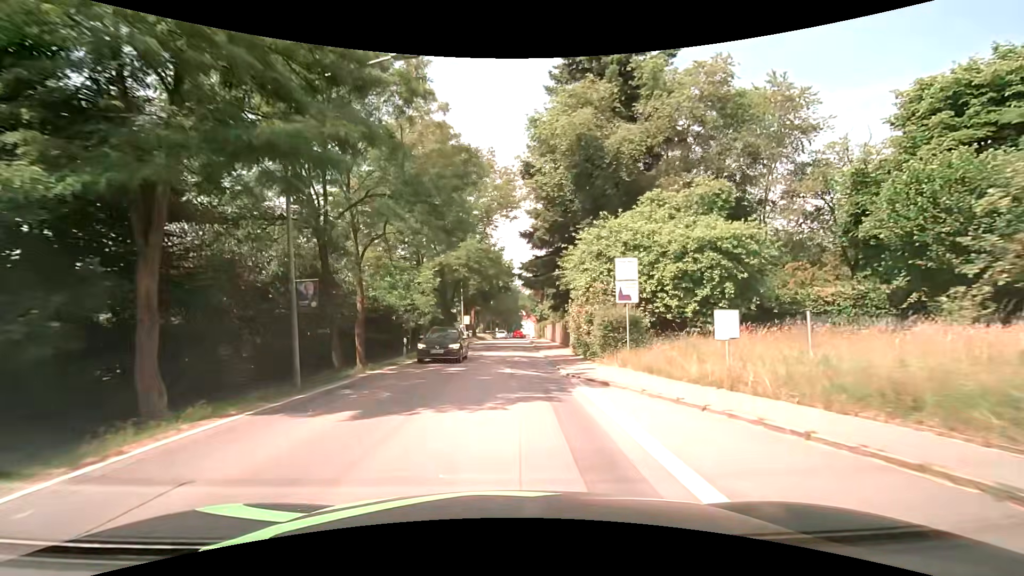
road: secondary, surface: asphalt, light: Day
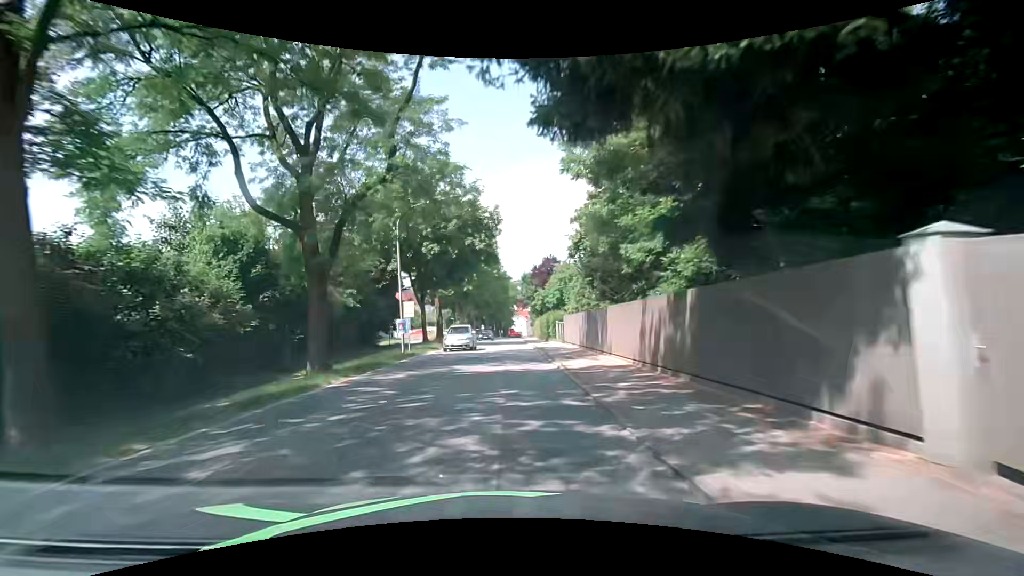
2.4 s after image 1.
(+0.6, +28.7) m; +2°
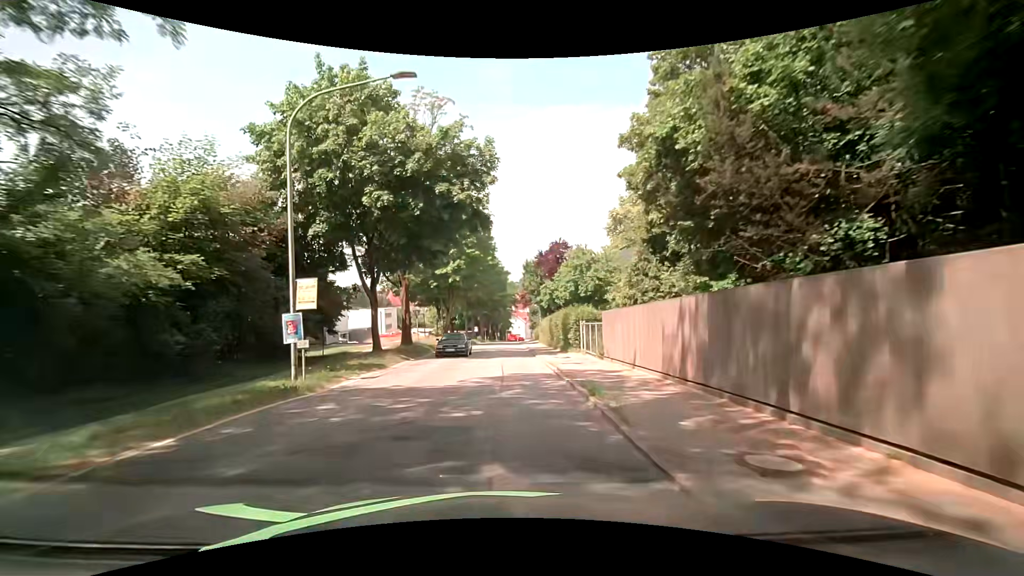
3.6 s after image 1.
(0.0, +14.6) m; +1°
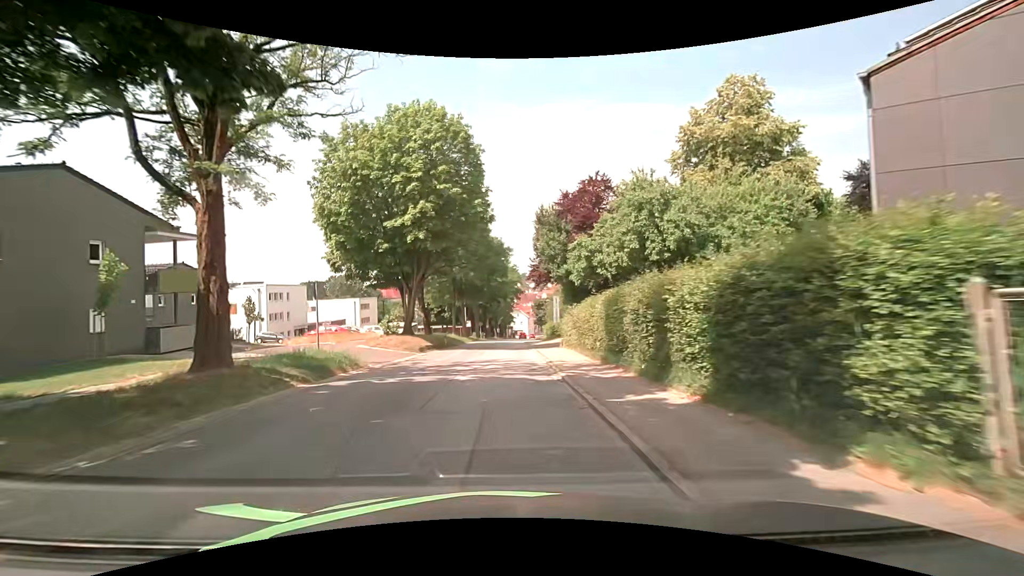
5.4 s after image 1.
(-0.2, +21.8) m; 0°
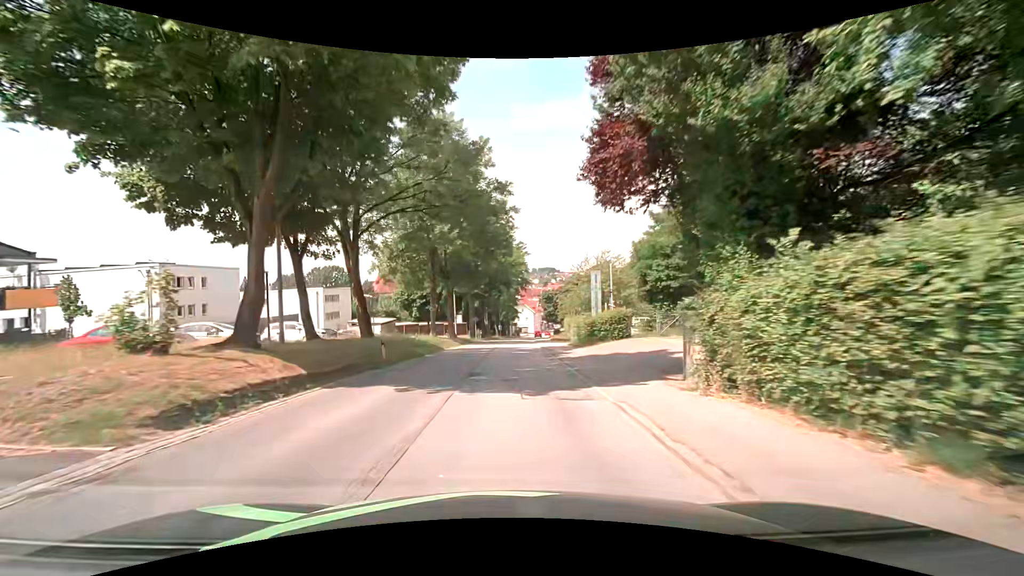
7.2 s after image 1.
(-0.6, +21.8) m; -1°
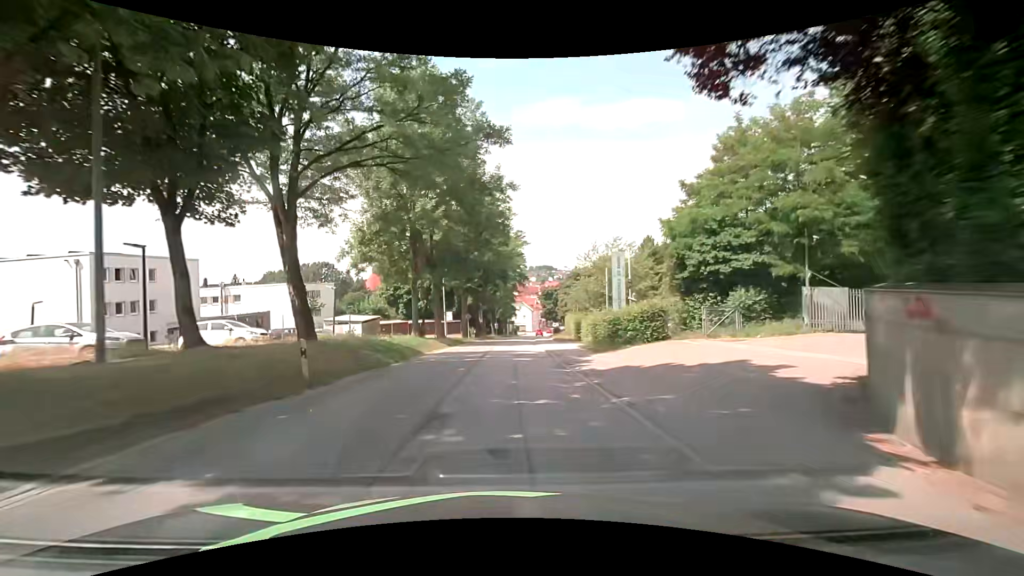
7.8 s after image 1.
(0.0, +7.2) m; 0°
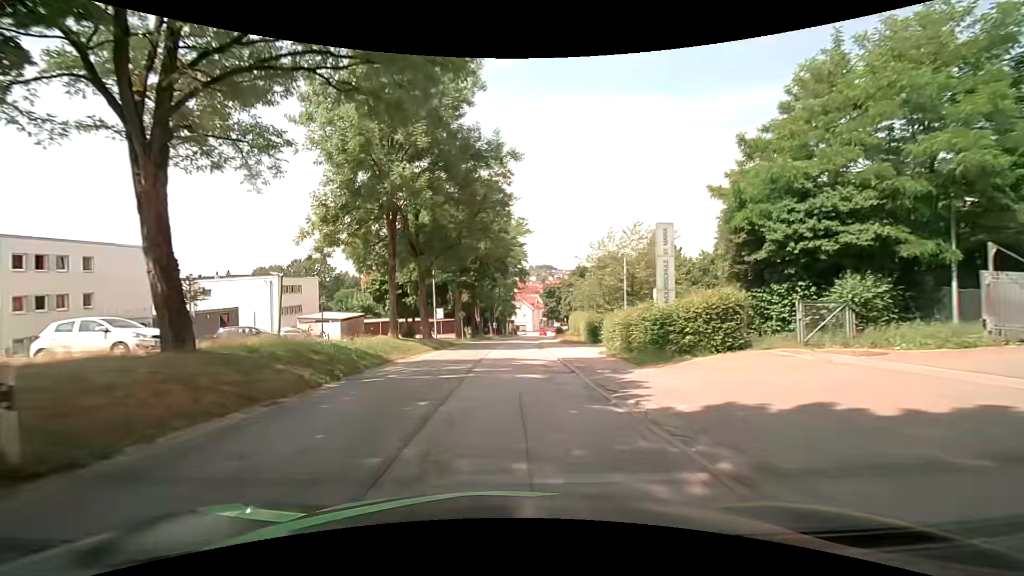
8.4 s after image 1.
(0.0, +7.1) m; 0°
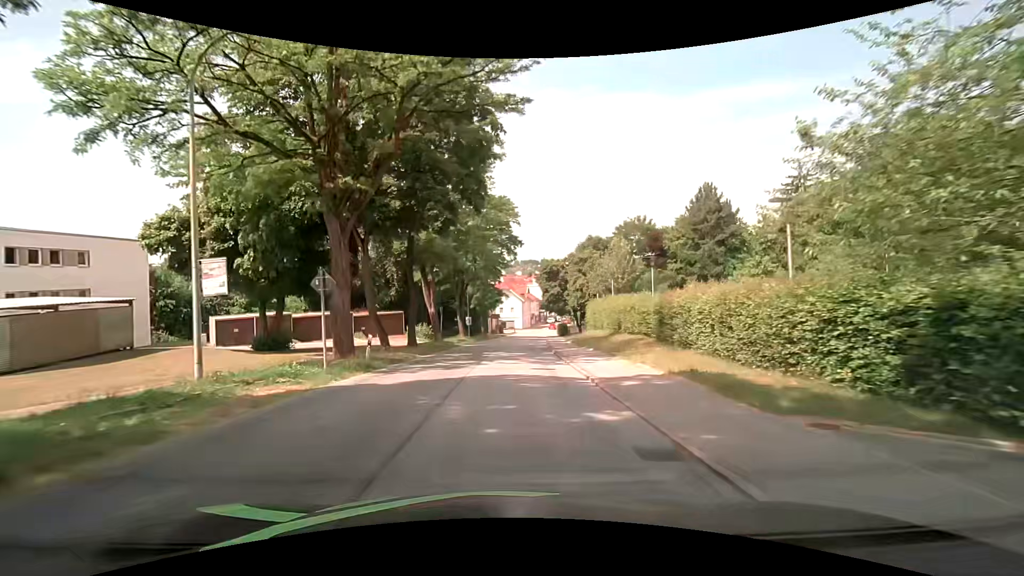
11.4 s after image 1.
(+0.3, +34.0) m; +2°
(0, +10) (0, +20) (0, +30) (0, +40) (+1, +50) (+2, +60) (+2, +70) (+3, +80) (+4, +90) (+5, +100) m
